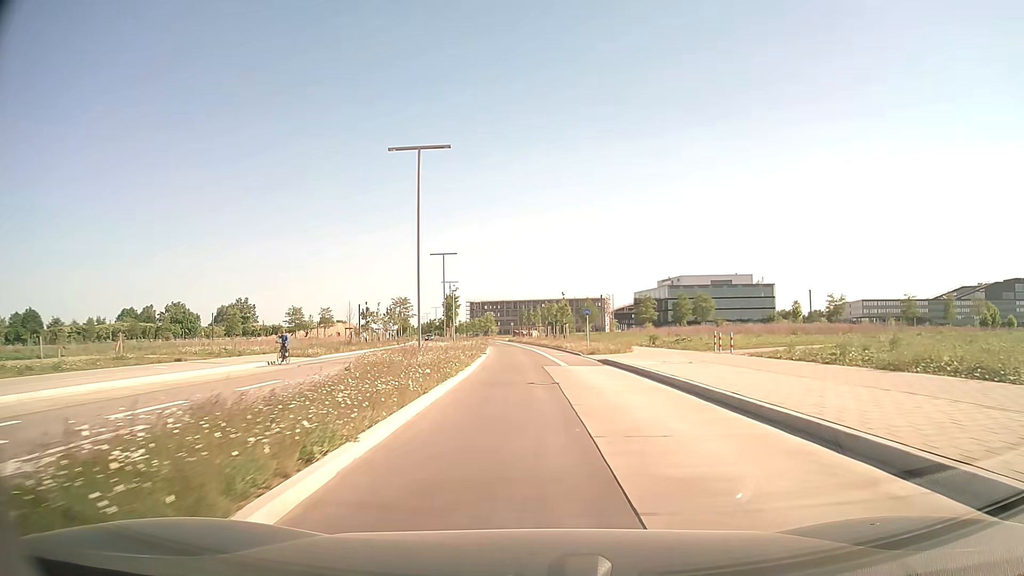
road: tertiary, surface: asphalt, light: Day
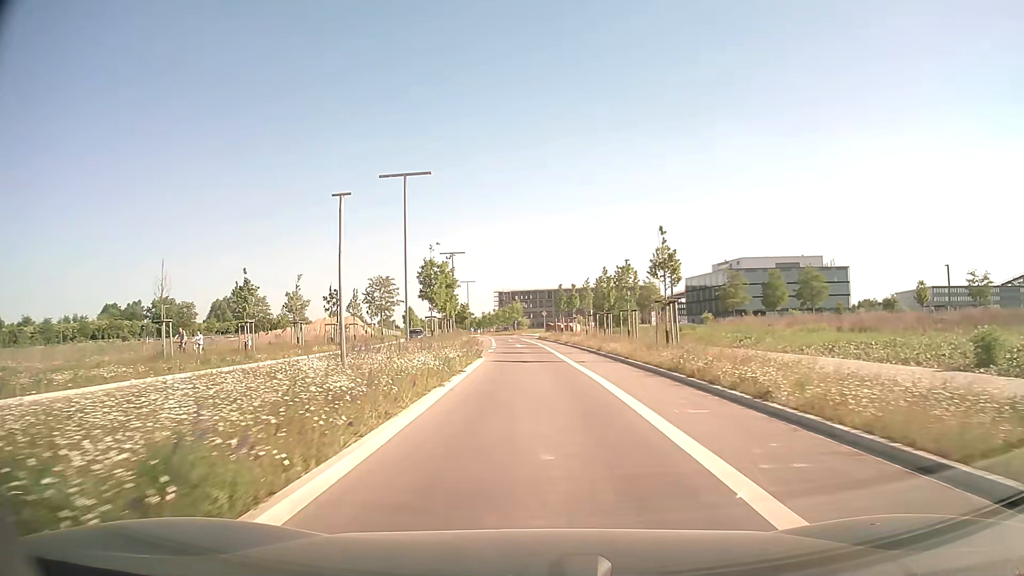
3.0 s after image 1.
(-0.8, +37.1) m; -3°
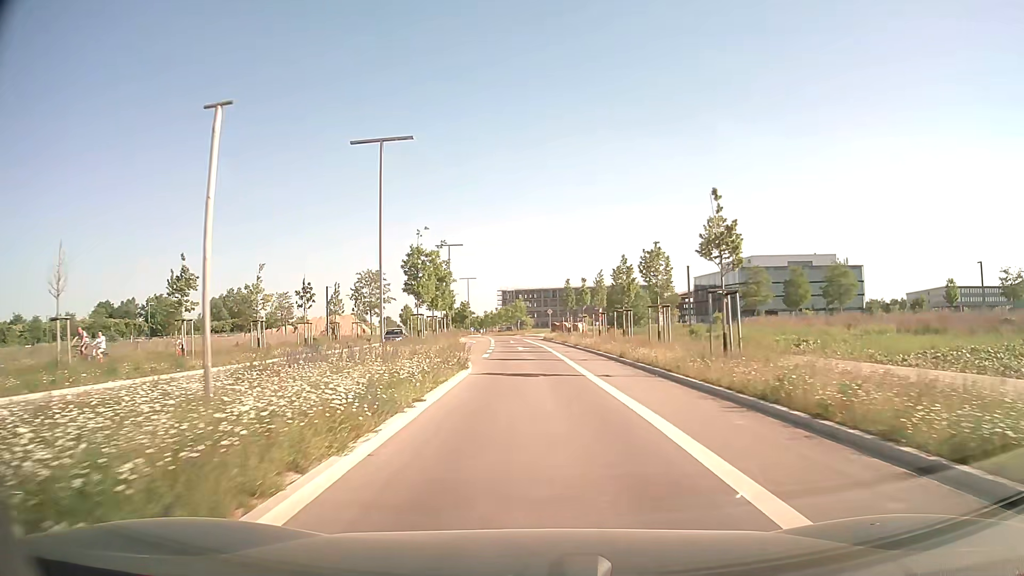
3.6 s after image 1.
(-0.1, +7.3) m; -1°
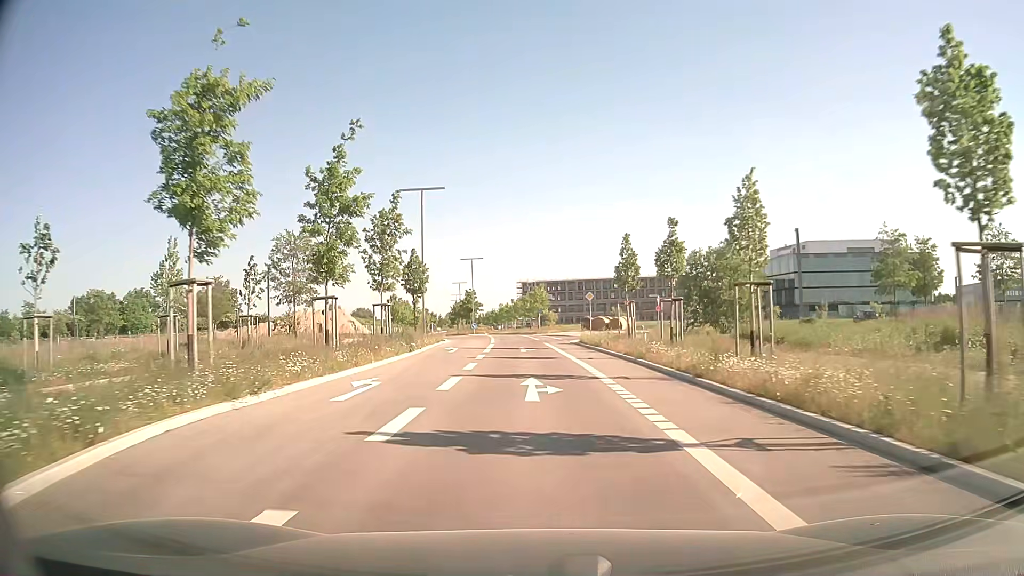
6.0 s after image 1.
(-0.4, +29.0) m; -2°
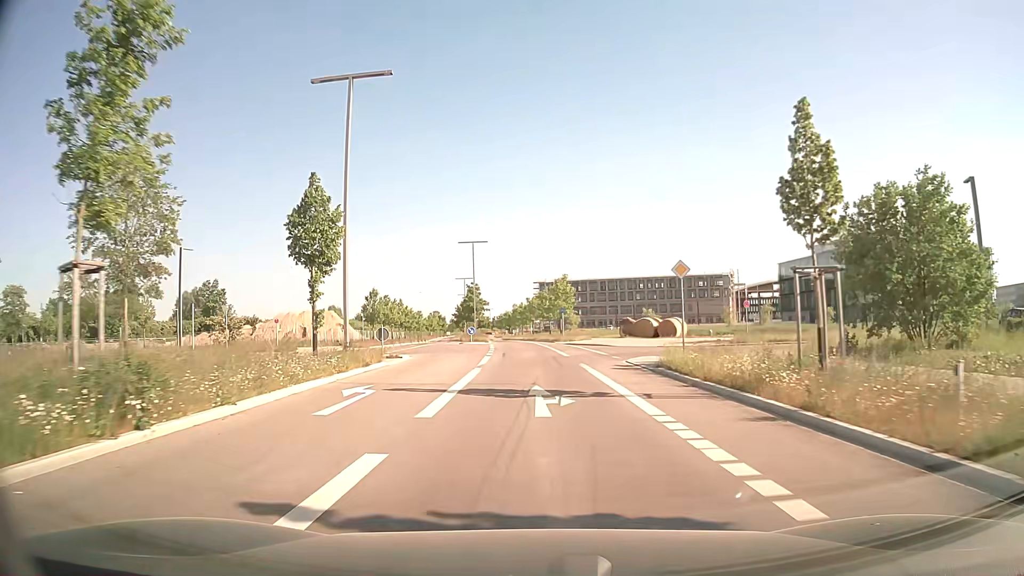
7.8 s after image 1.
(-0.3, +21.8) m; -1°
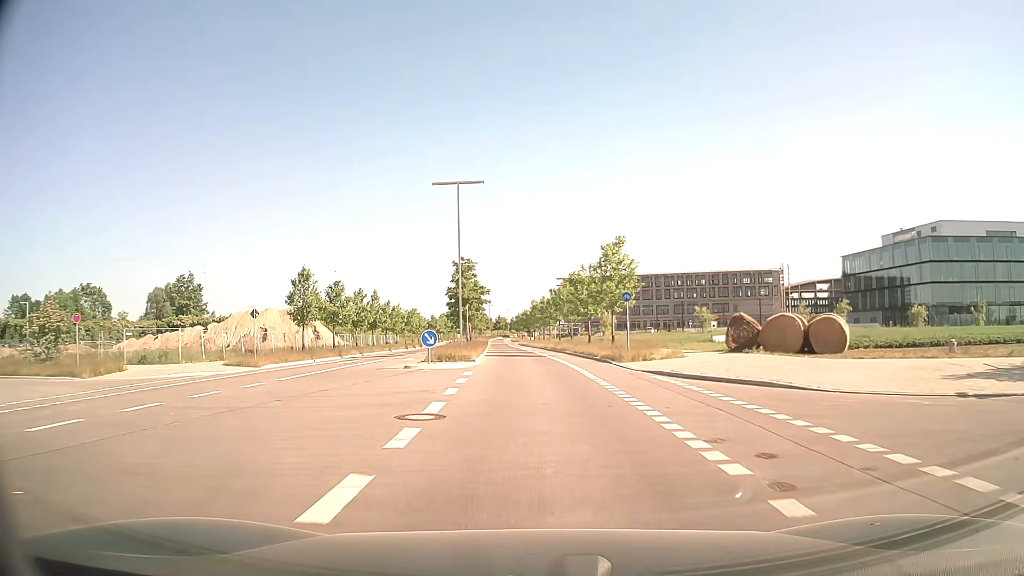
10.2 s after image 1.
(-0.5, +29.3) m; -2°
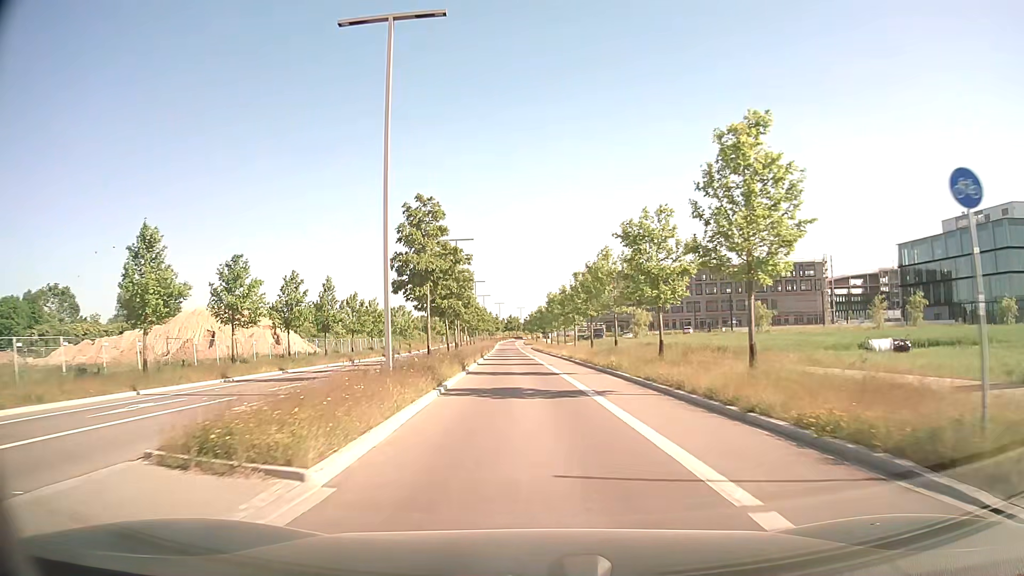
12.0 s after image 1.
(-0.2, +22.2) m; -1°
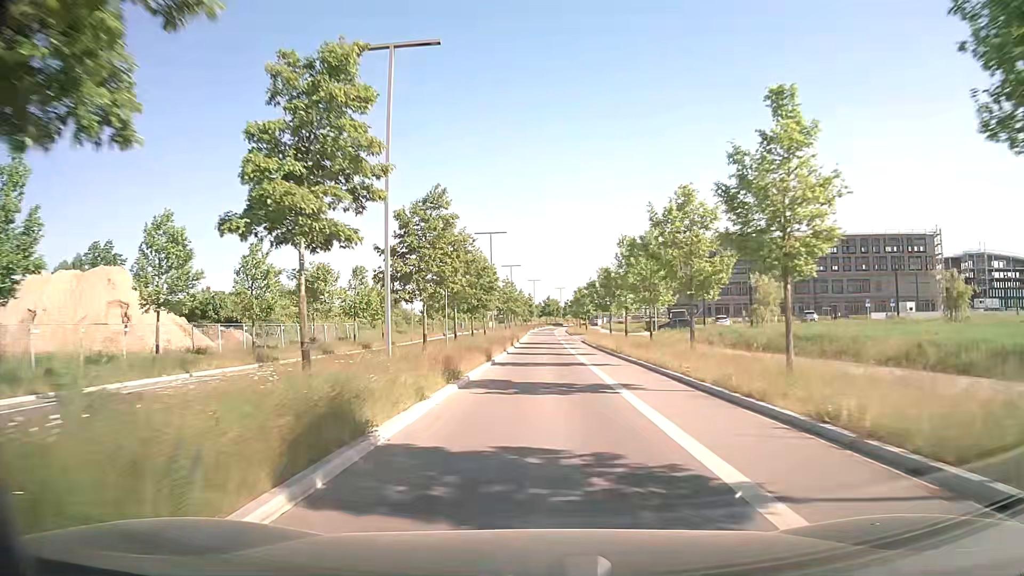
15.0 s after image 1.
(-1.3, +39.5) m; -3°
(0, +10) (0, +20) (0, +30) (0, +40) (0, +50) (0, +60) (0, +70) (0, +80) (0, +90) (+1, +100) m
